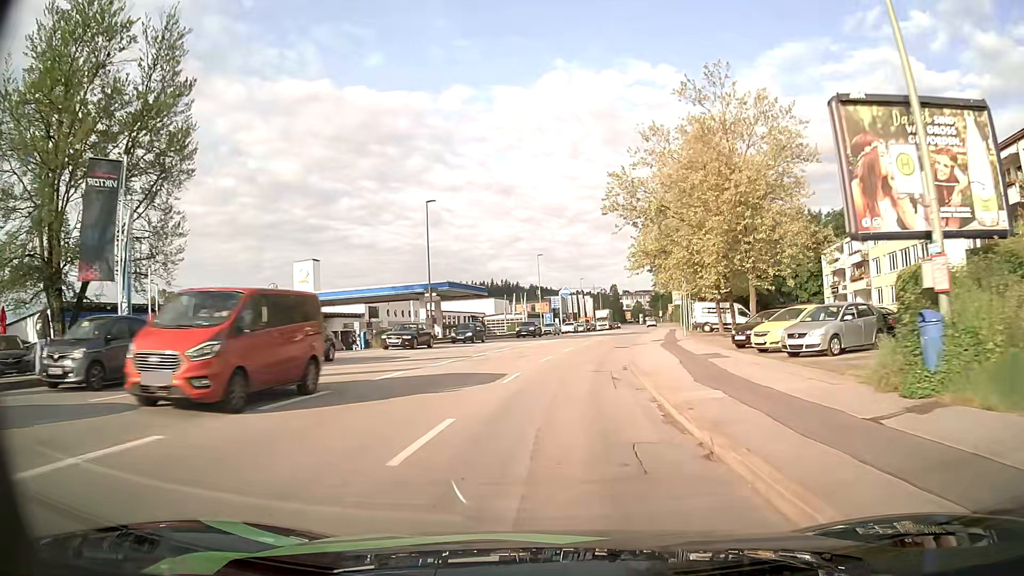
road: tertiary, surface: asphalt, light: Day
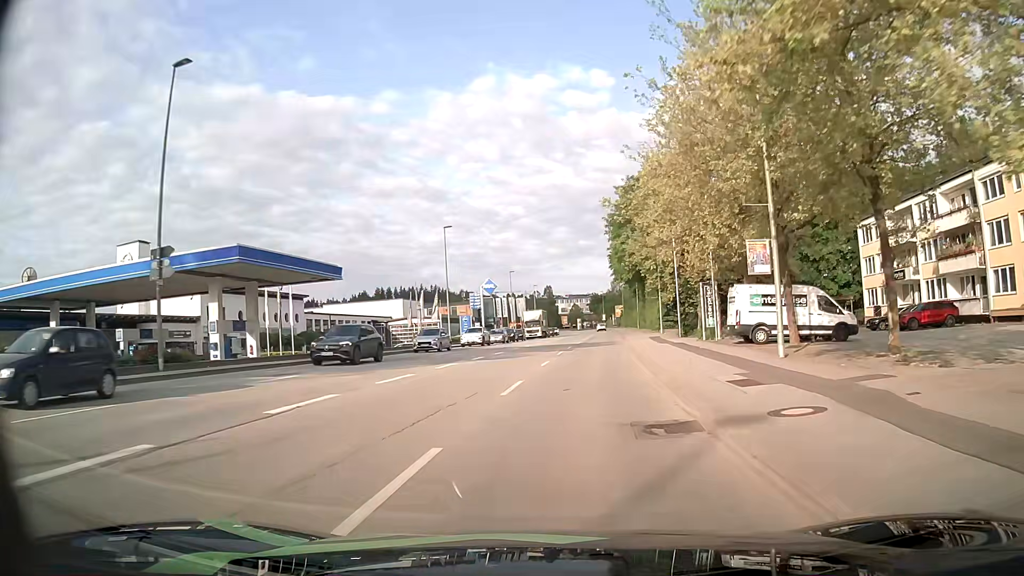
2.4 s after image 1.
(+1.6, +29.3) m; +6°
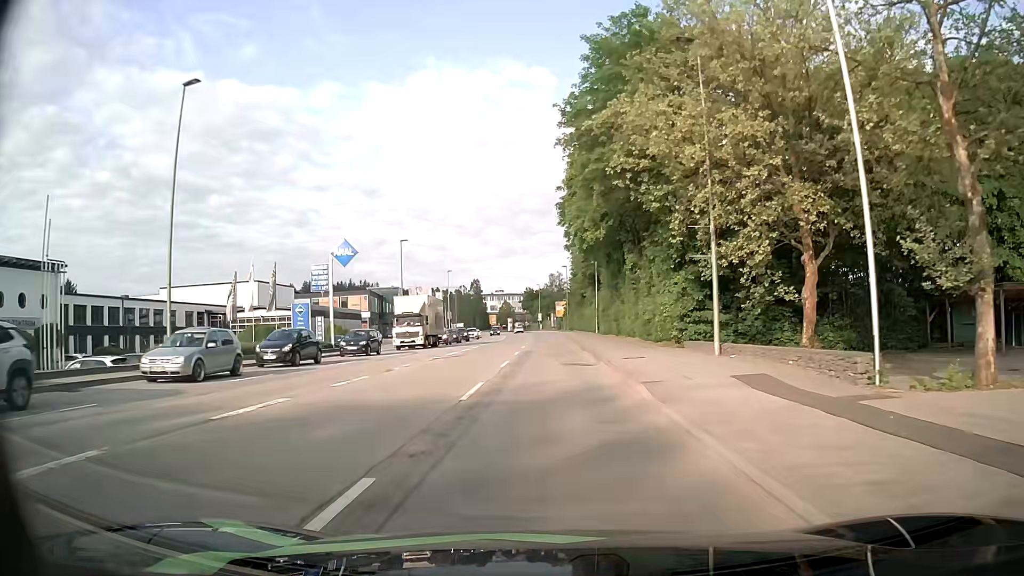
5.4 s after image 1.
(+2.3, +36.3) m; +6°
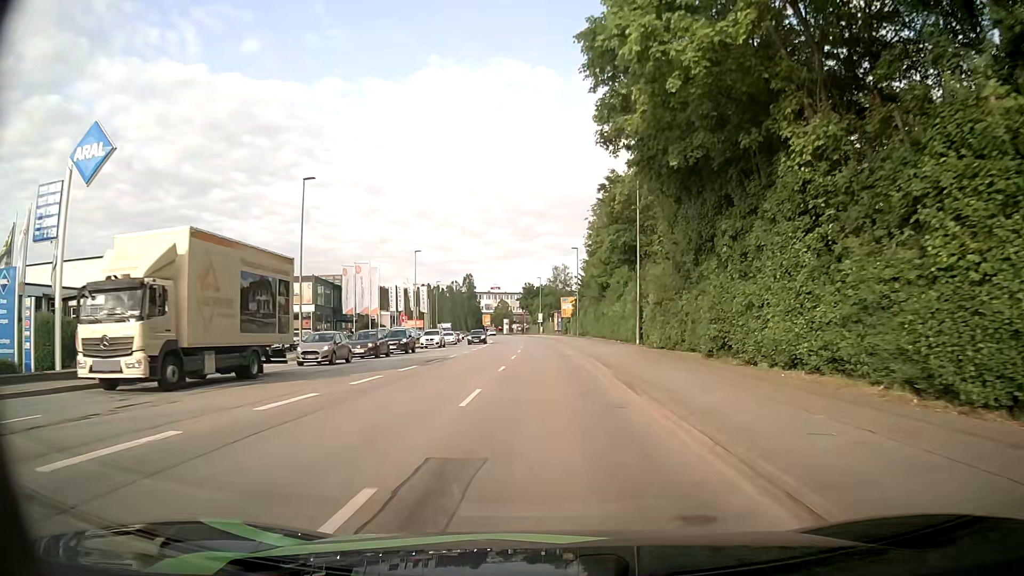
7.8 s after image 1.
(0.0, +28.7) m; 0°
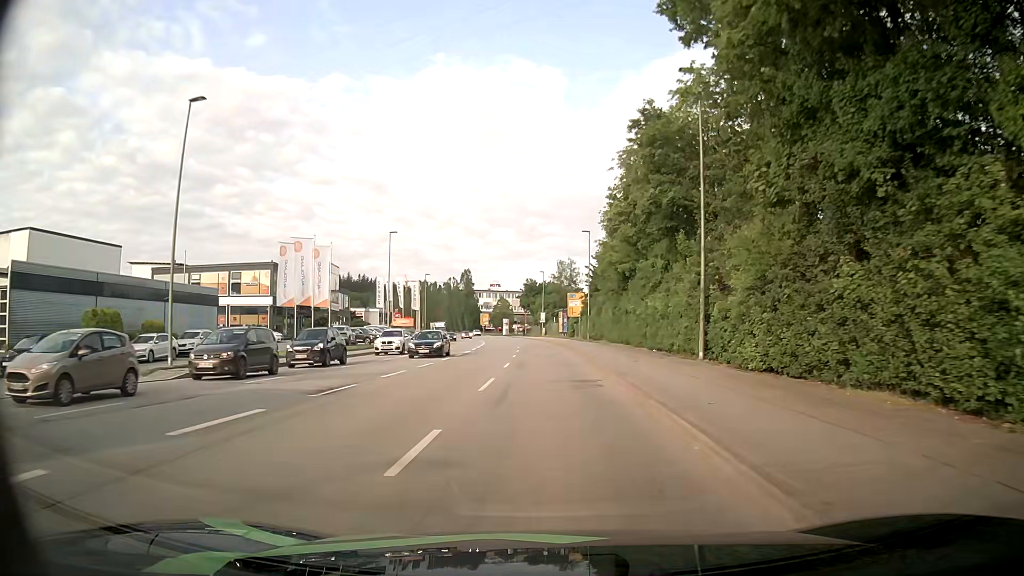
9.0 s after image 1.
(-0.1, +14.7) m; 0°
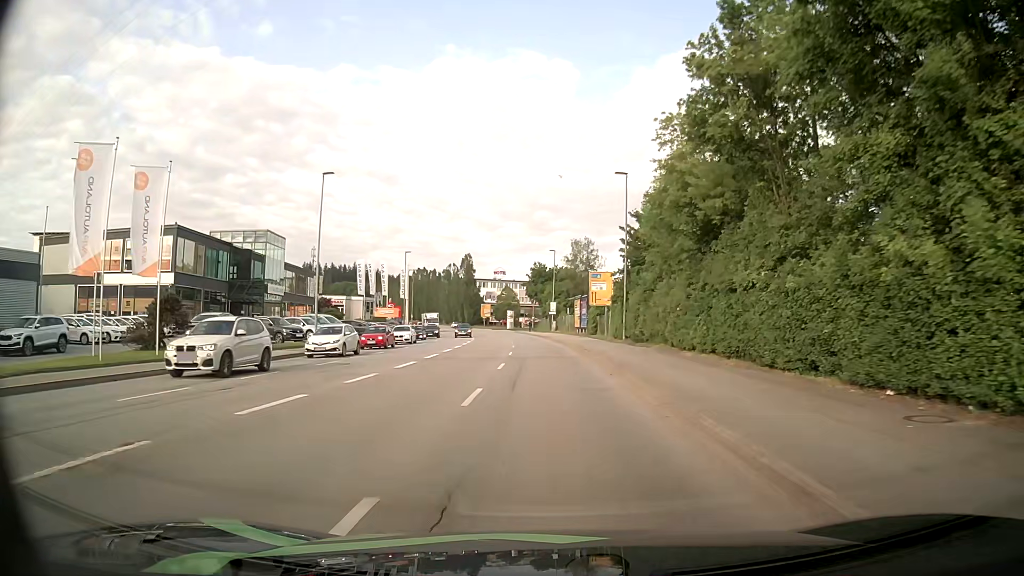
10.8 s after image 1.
(-0.2, +22.3) m; -1°
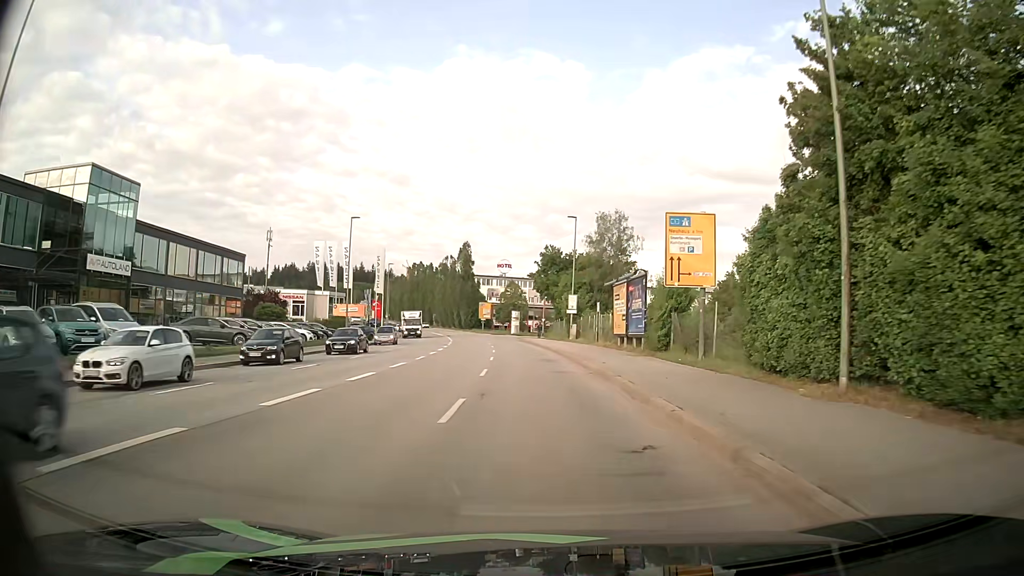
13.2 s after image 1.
(-0.3, +28.8) m; -1°
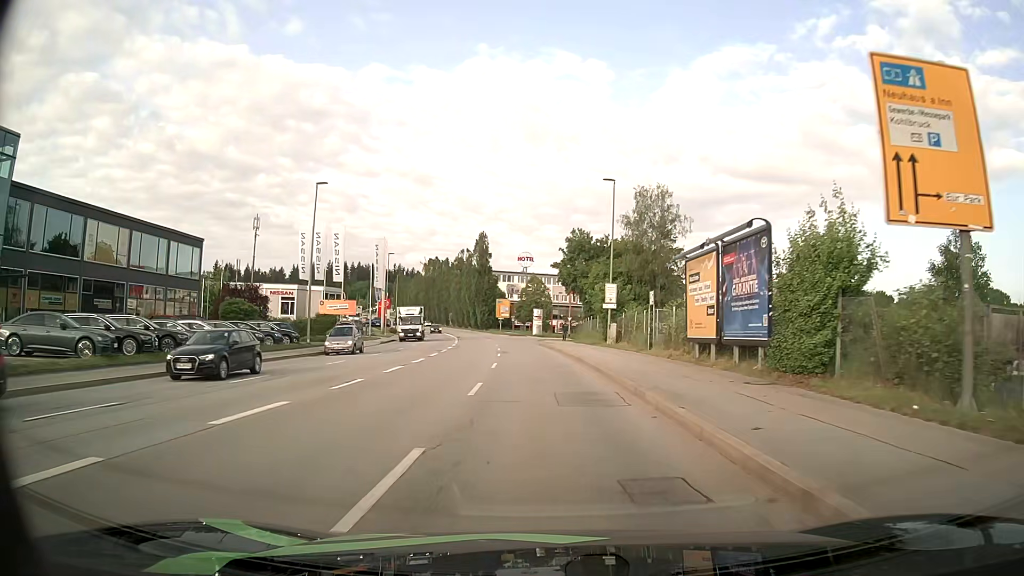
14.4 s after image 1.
(-0.2, +14.3) m; -2°
(0, +10) (0, +20) (-1, +30) (-2, +40) (-2, +50) (-3, +60) (-5, +70) (-6, +80) (-7, +90) (-9, +99) m
